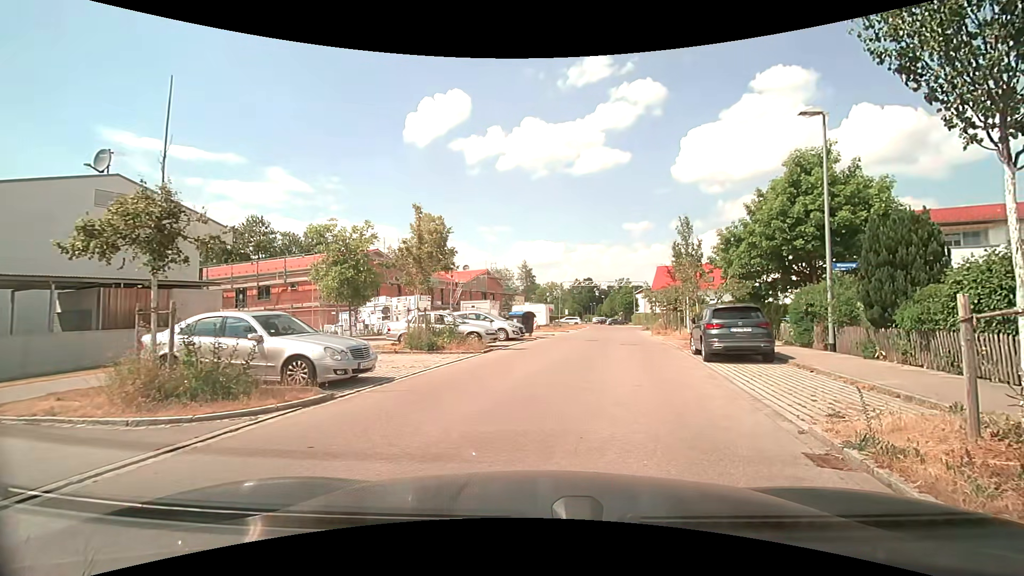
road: residential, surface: asphalt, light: Day
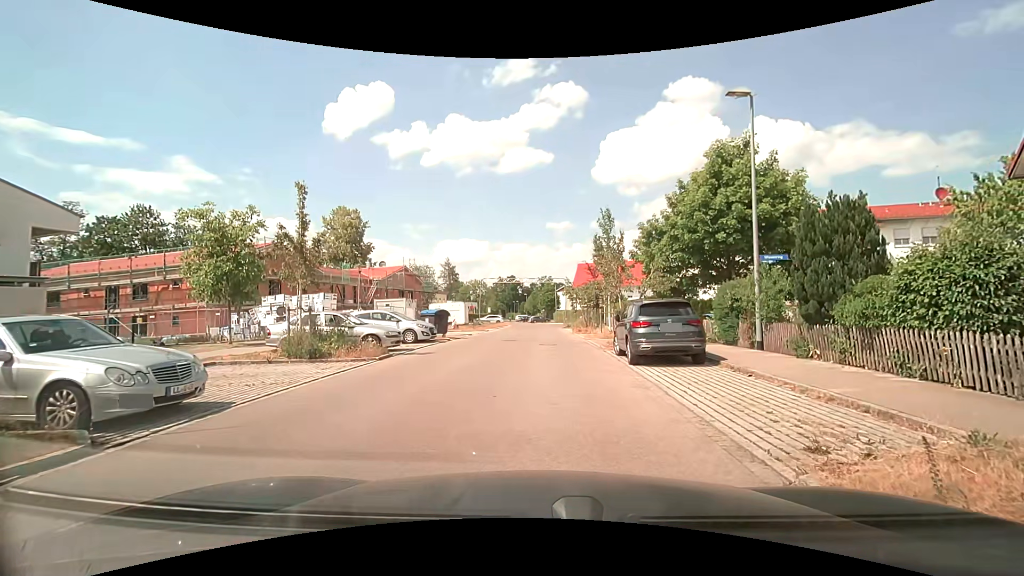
(+0.2, +2.4) m; +8°
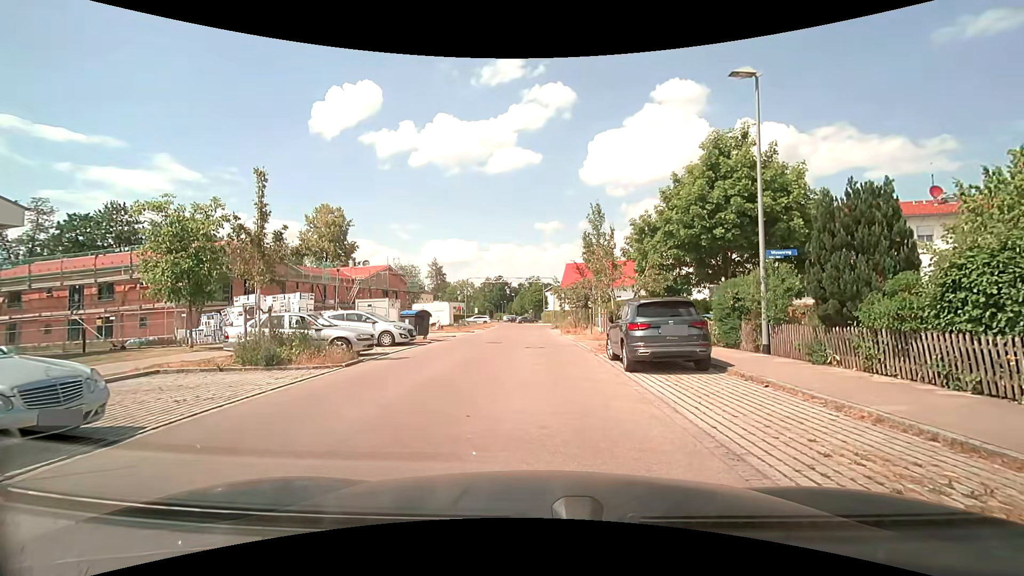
(0.0, +1.4) m; +2°
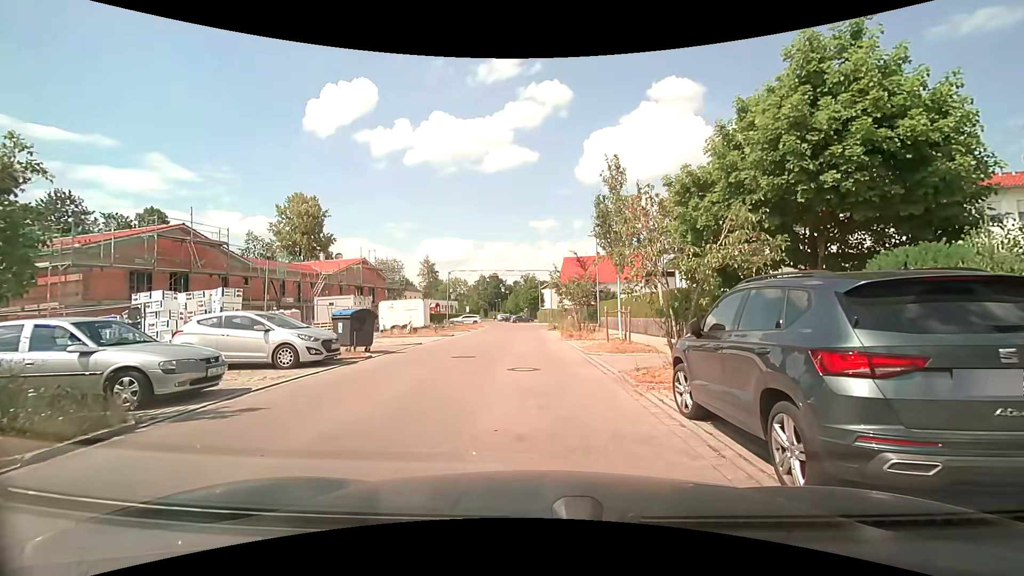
(0.0, +7.5) m; -1°
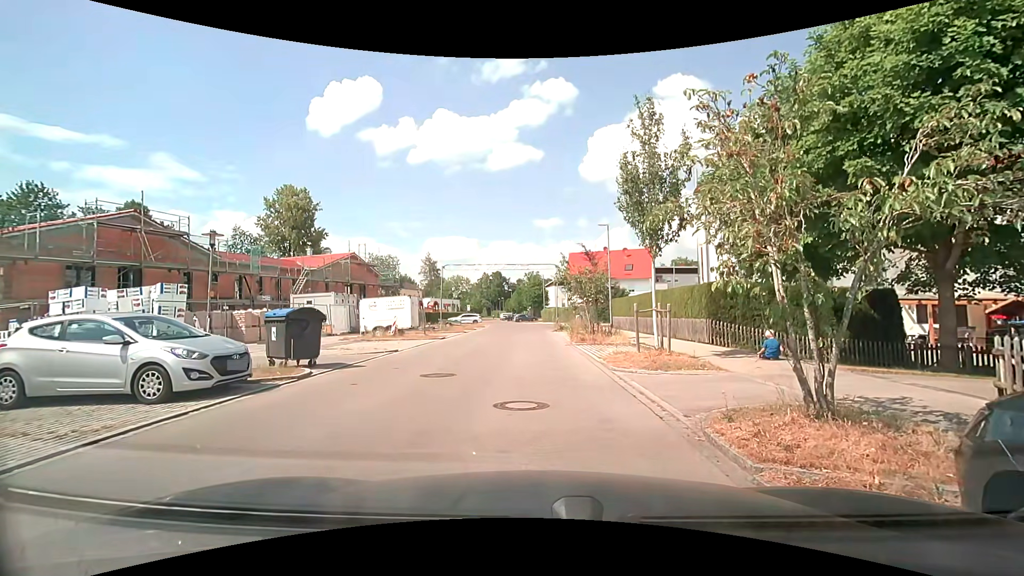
(+0.1, +4.4) m; 0°
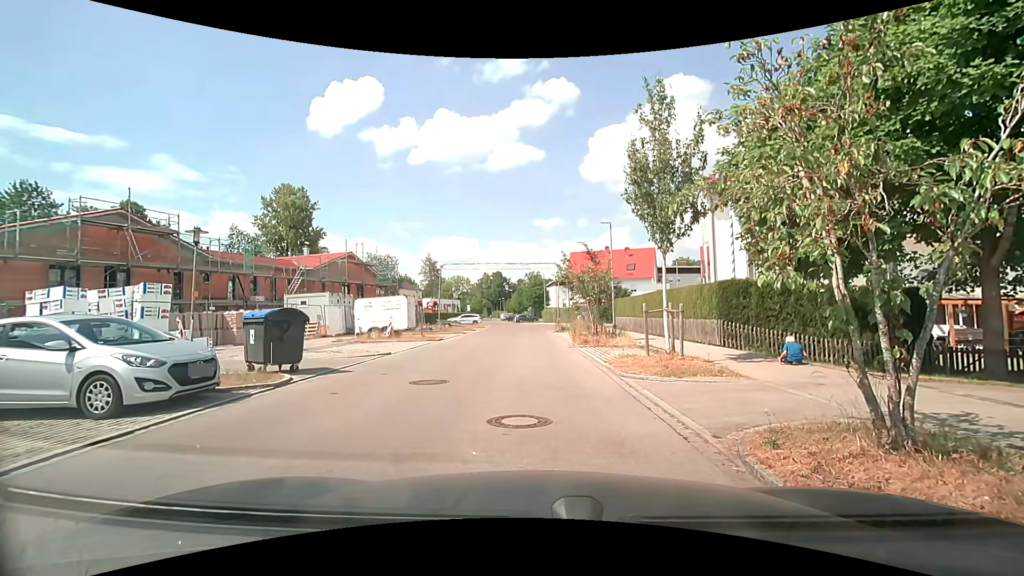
(0.0, +1.0) m; 0°
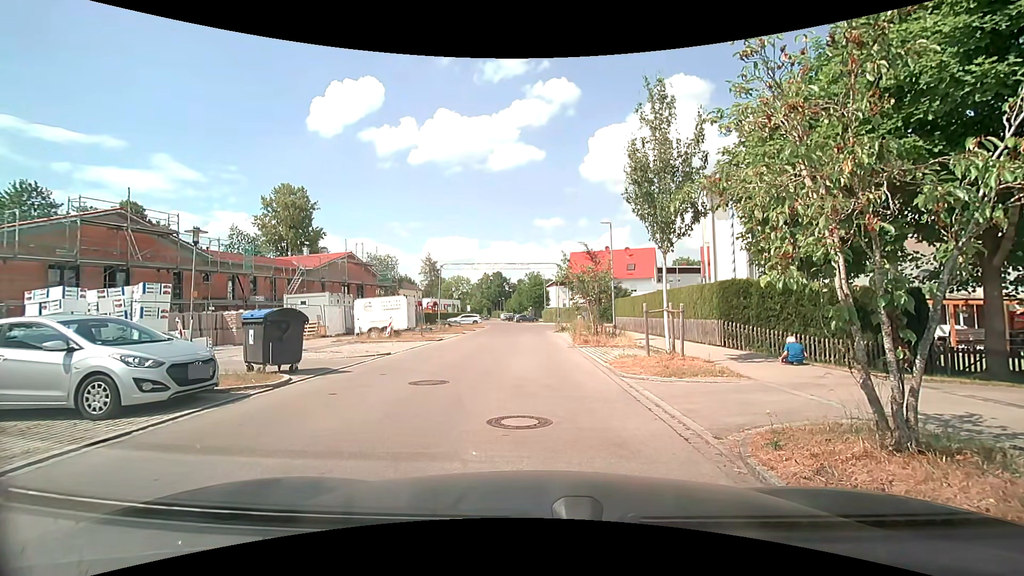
(0.0, +0.1) m; 0°
